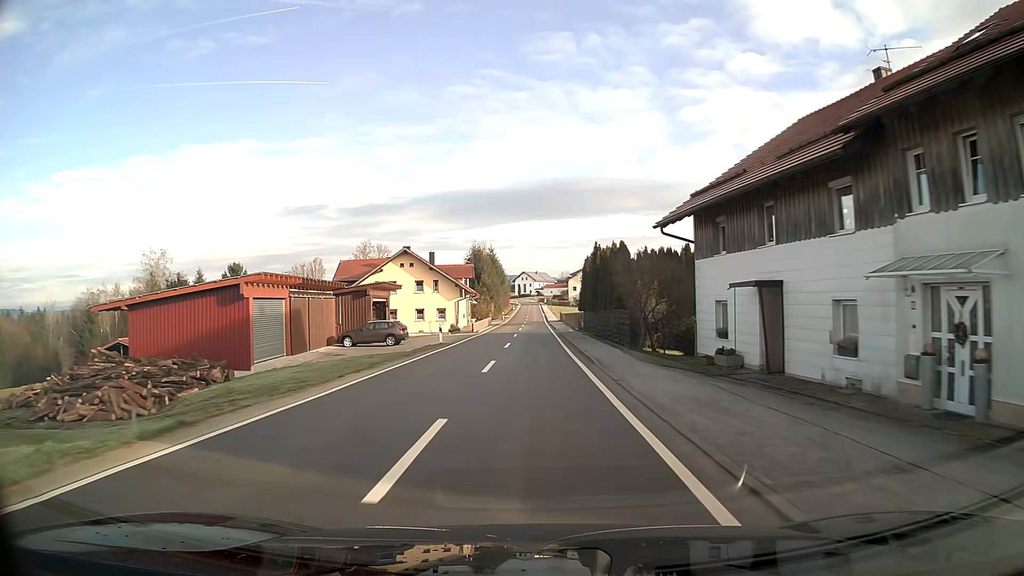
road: tertiary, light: Day
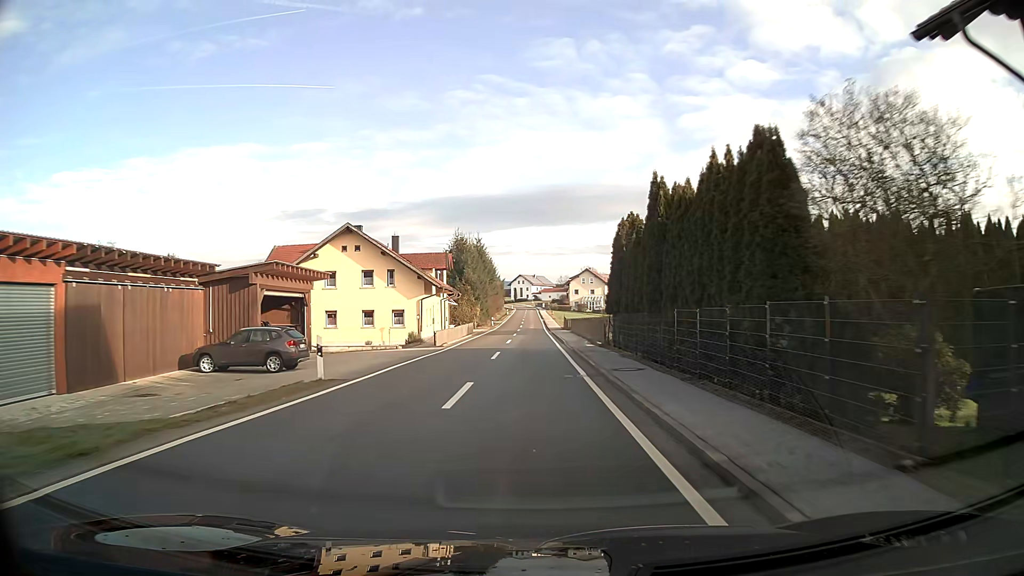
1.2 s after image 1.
(+0.1, +18.5) m; 0°
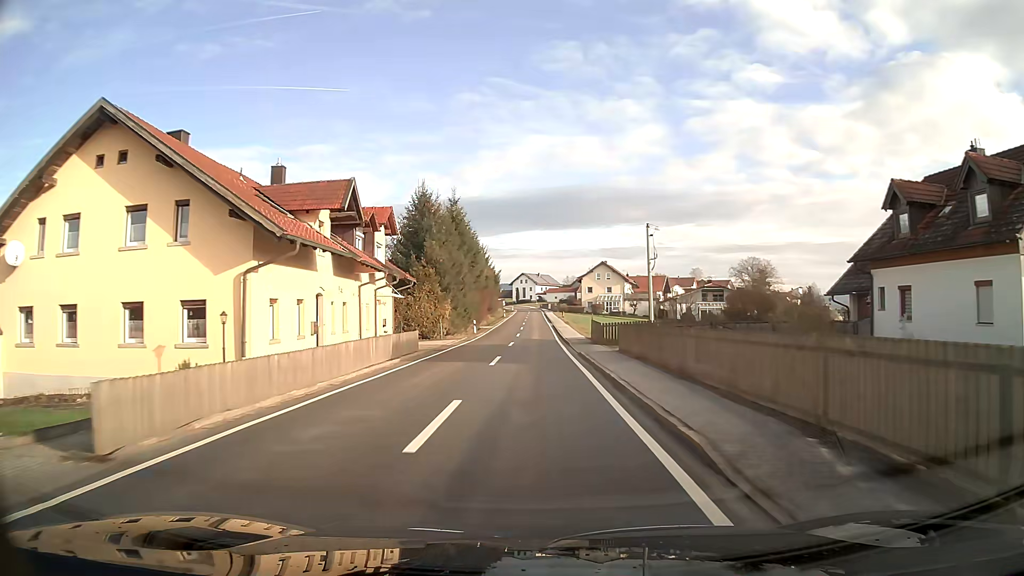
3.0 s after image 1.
(-0.1, +27.3) m; 0°
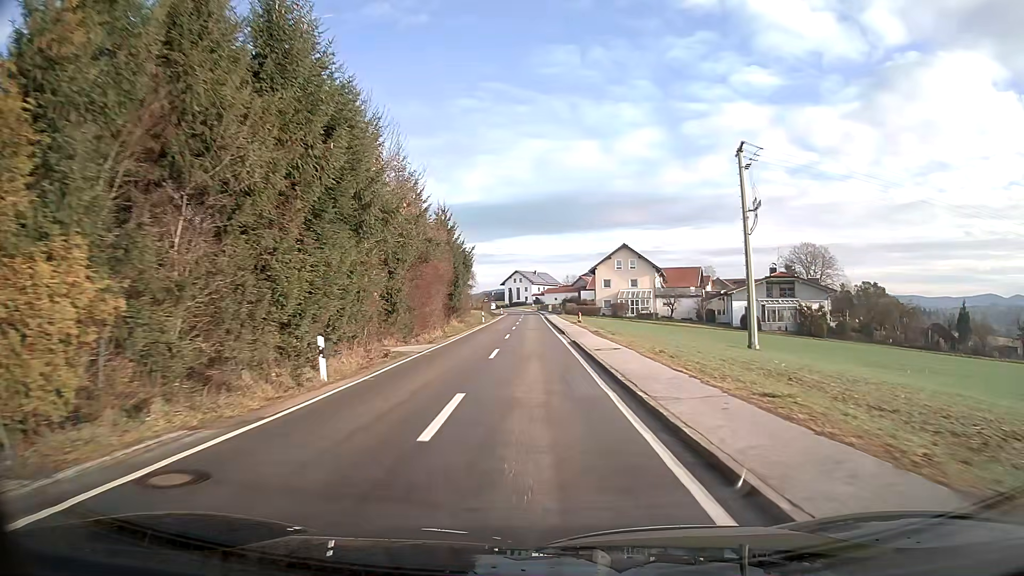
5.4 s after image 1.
(+0.1, +35.9) m; 0°
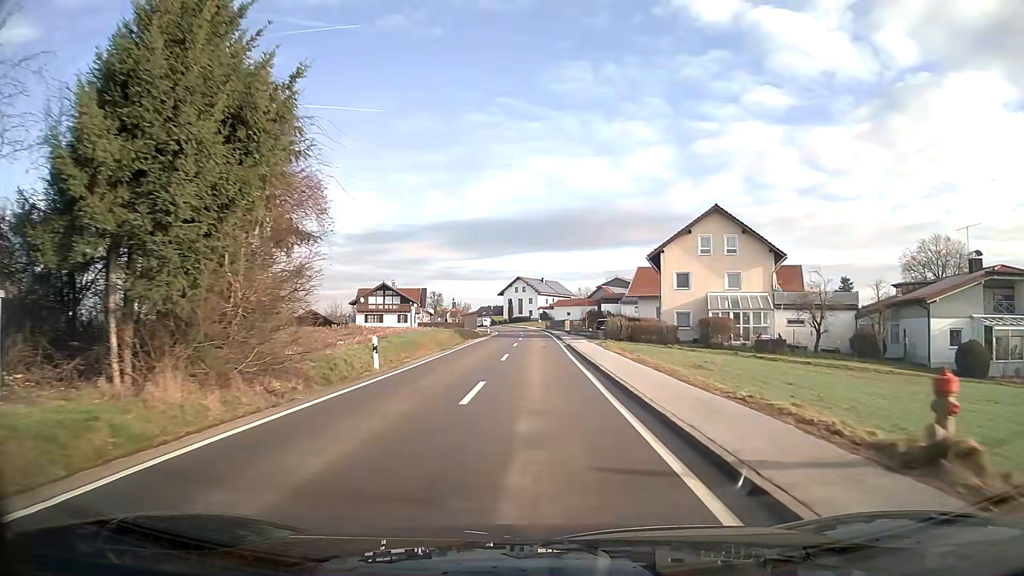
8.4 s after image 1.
(-0.2, +44.3) m; 0°
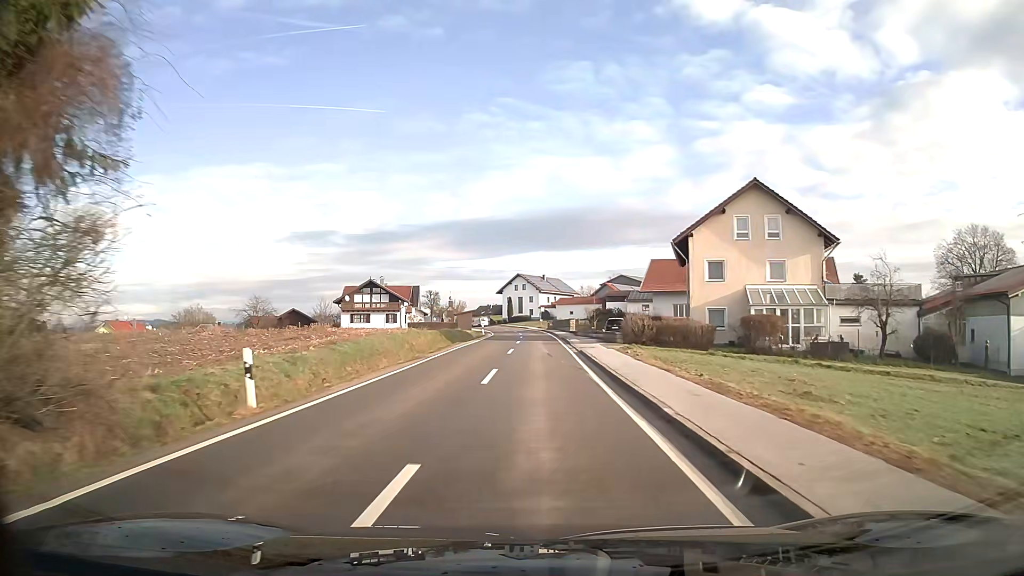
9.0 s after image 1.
(0.0, +8.8) m; 0°
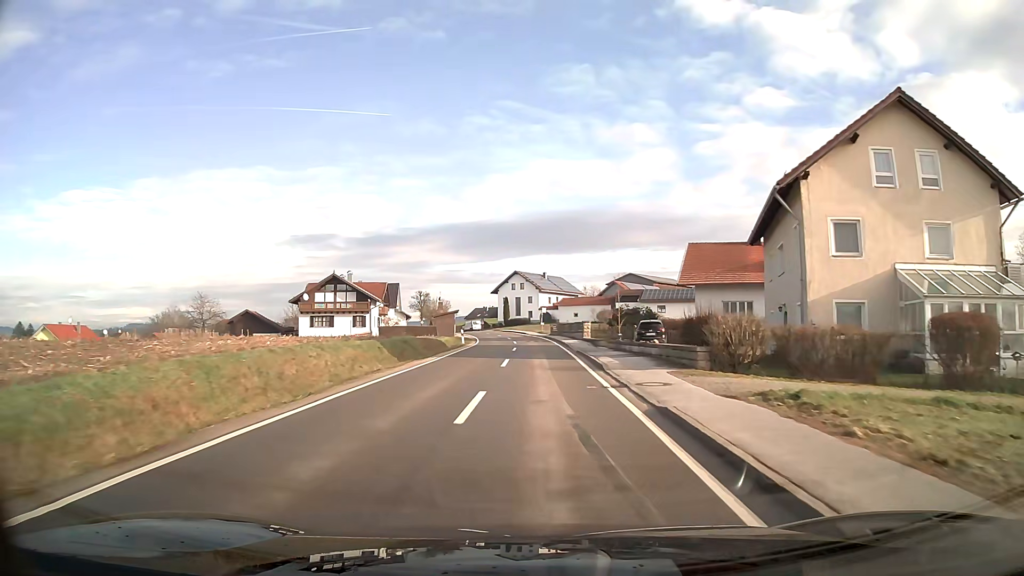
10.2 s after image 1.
(0.0, +17.5) m; 0°
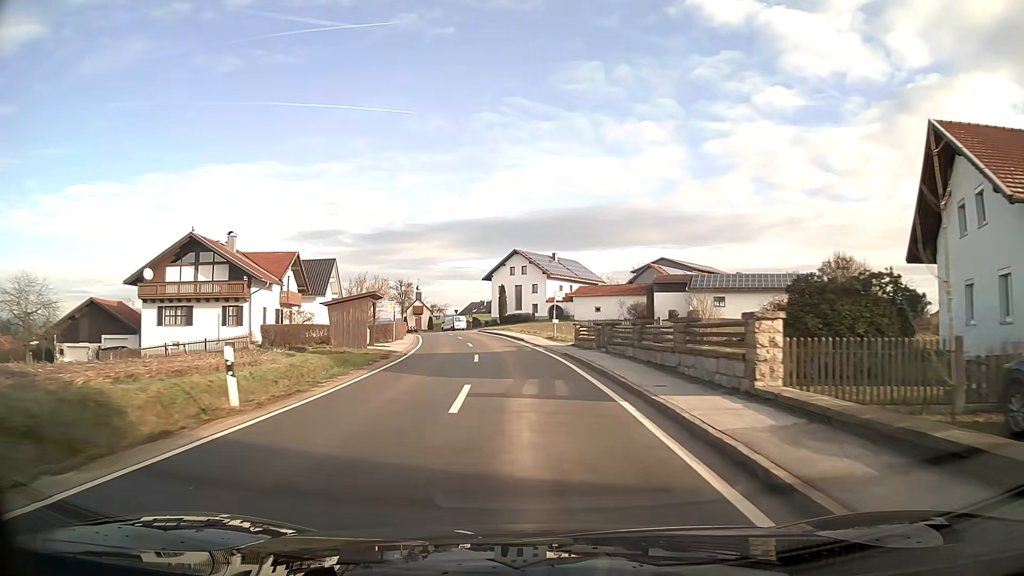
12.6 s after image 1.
(-0.1, +35.1) m; -1°
